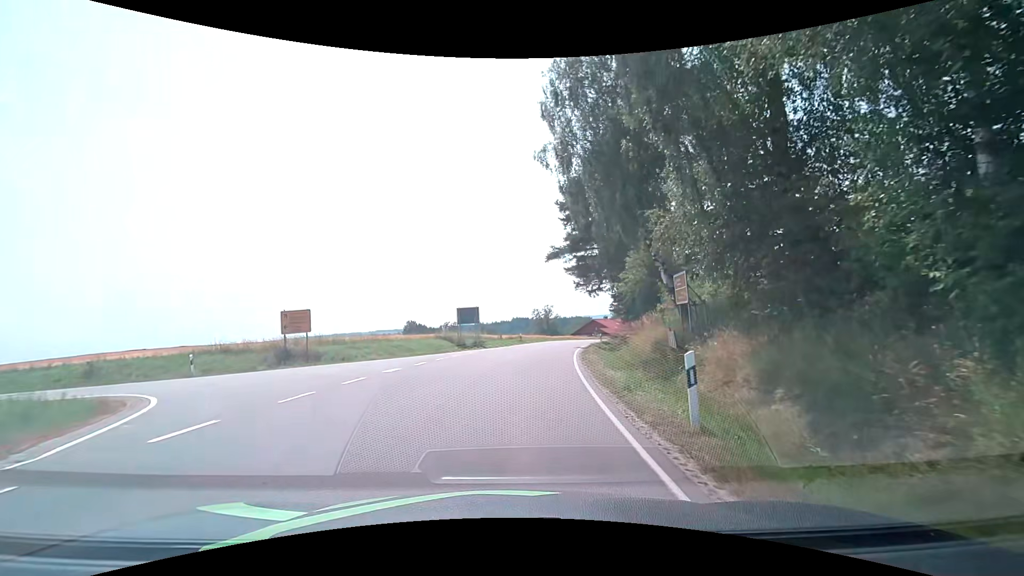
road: tertiary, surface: asphalt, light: Day
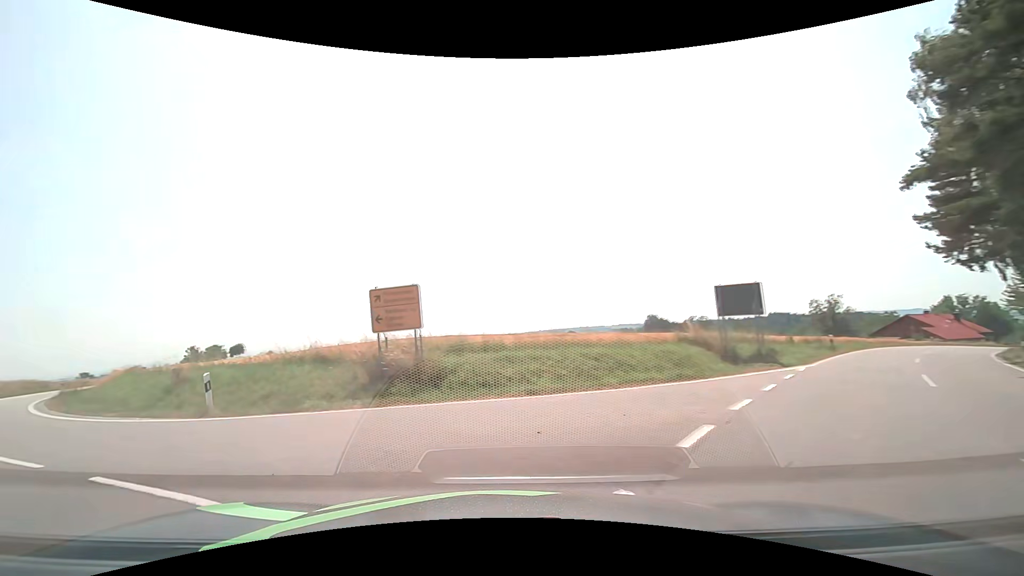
(-0.9, +16.3) m; -23°
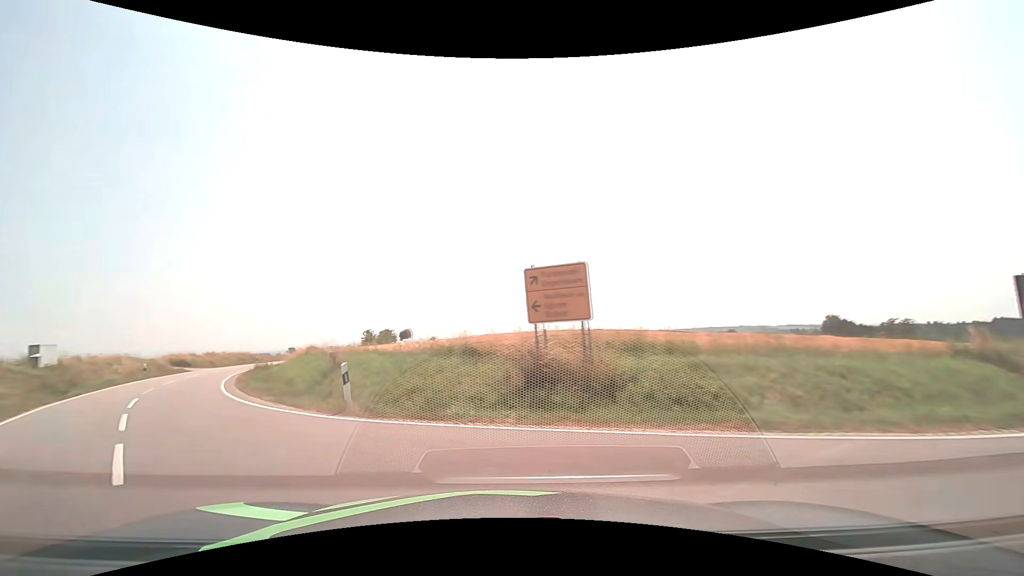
(-0.5, +3.4) m; -17°
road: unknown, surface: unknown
(-4, +9) (-10, +17) (-16, +25) (-21, +34) (-25, +43) (-28, +52) (-31, +62) (-34, +71) (-37, +81) (-39, +91) m
